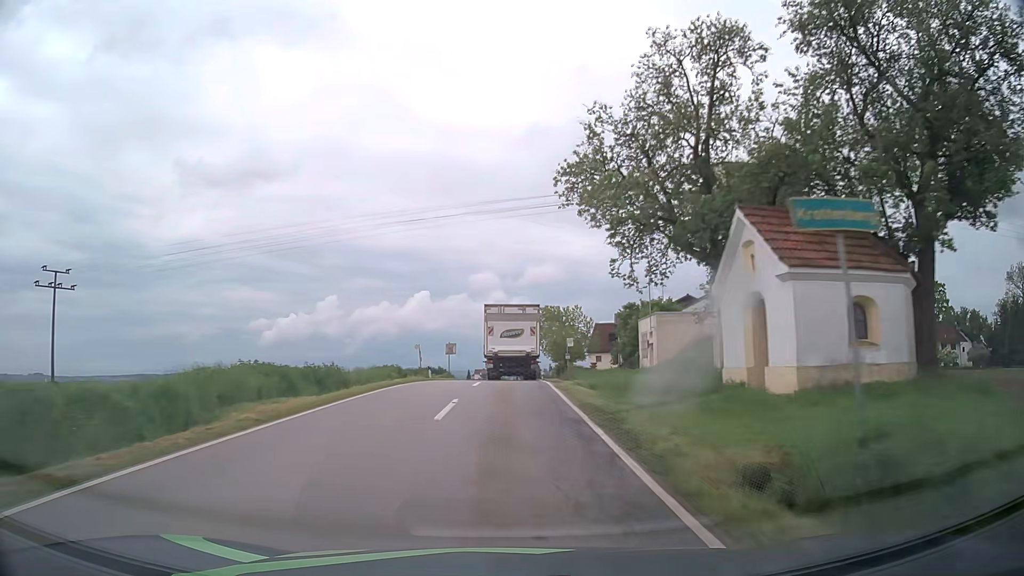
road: tertiary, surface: asphalt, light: Day
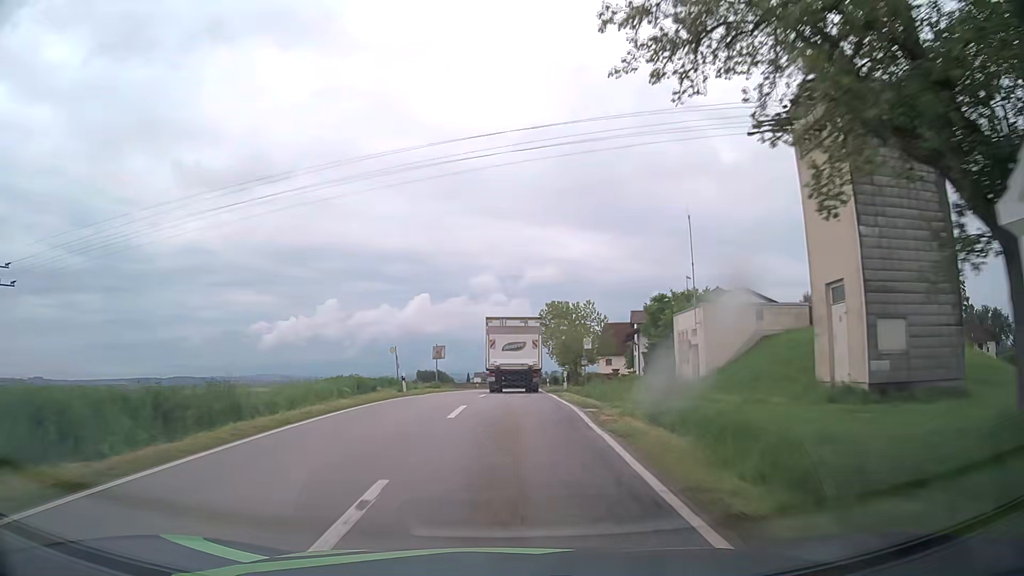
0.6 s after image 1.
(0.0, +10.0) m; 0°
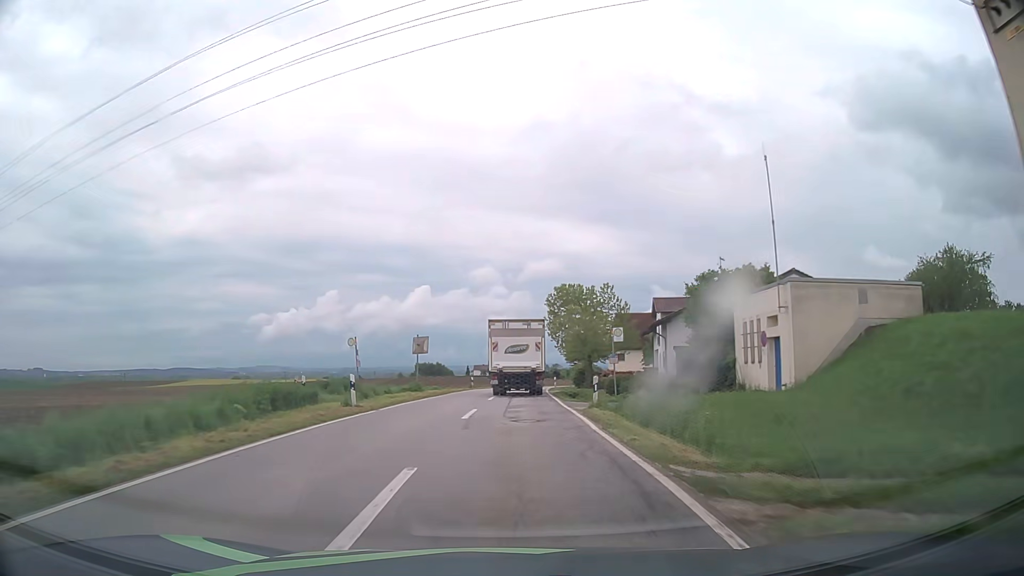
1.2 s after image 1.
(0.0, +10.0) m; +1°
(0, +10) (0, +20) (0, +30) (0, +40) (+1, +50) (+1, +60) (+3, +70) (+4, +80) (+7, +89) (+10, +99) m
